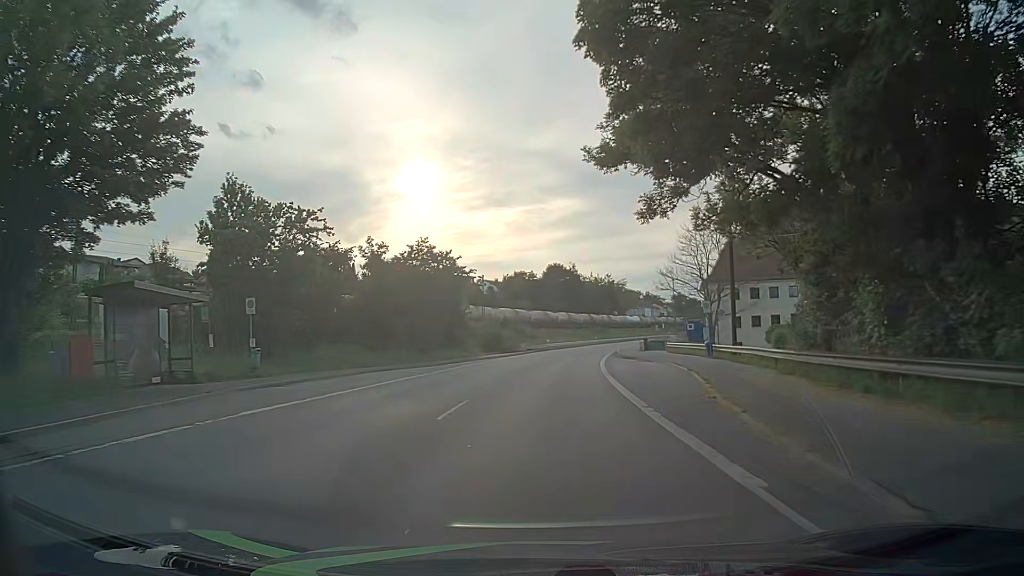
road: primary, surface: asphalt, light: Day
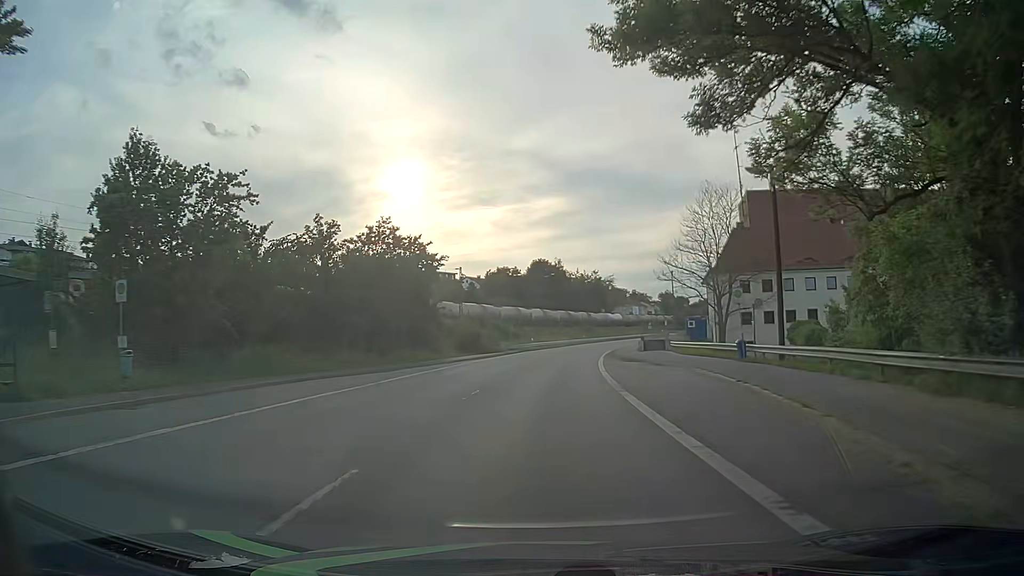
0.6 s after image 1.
(0.0, +8.7) m; +1°
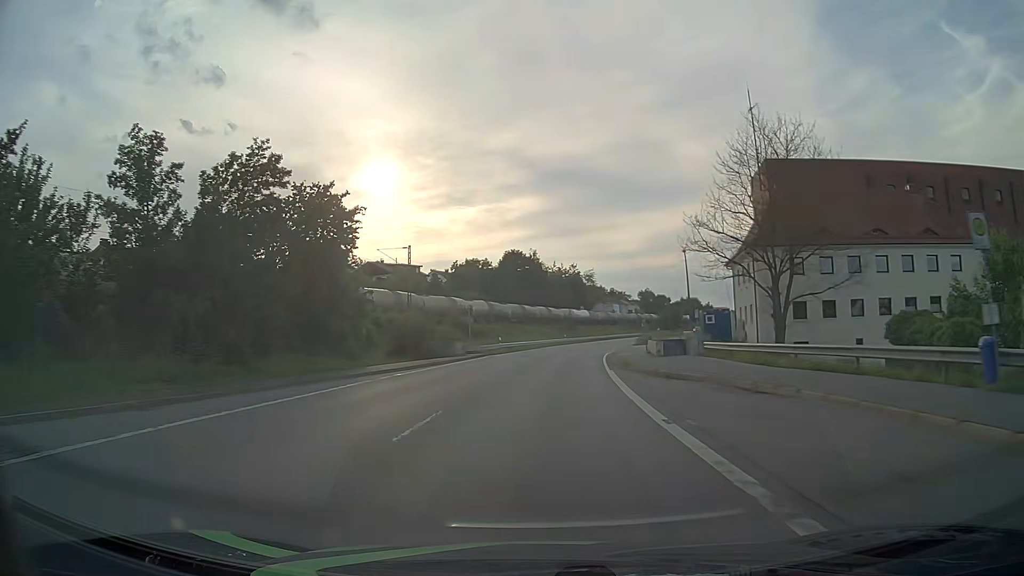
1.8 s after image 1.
(+0.4, +18.5) m; +2°
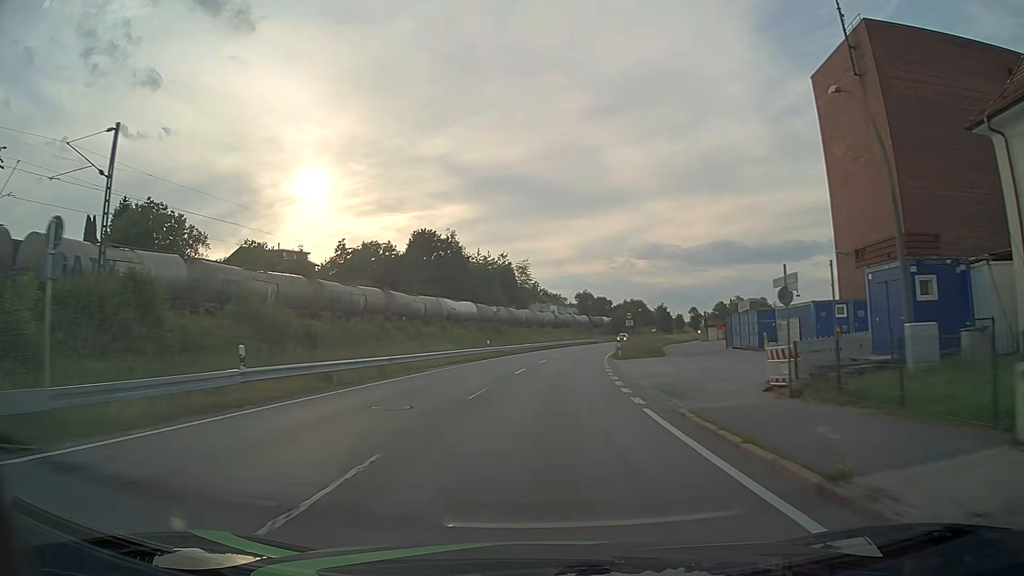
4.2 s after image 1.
(+1.9, +40.9) m; +6°
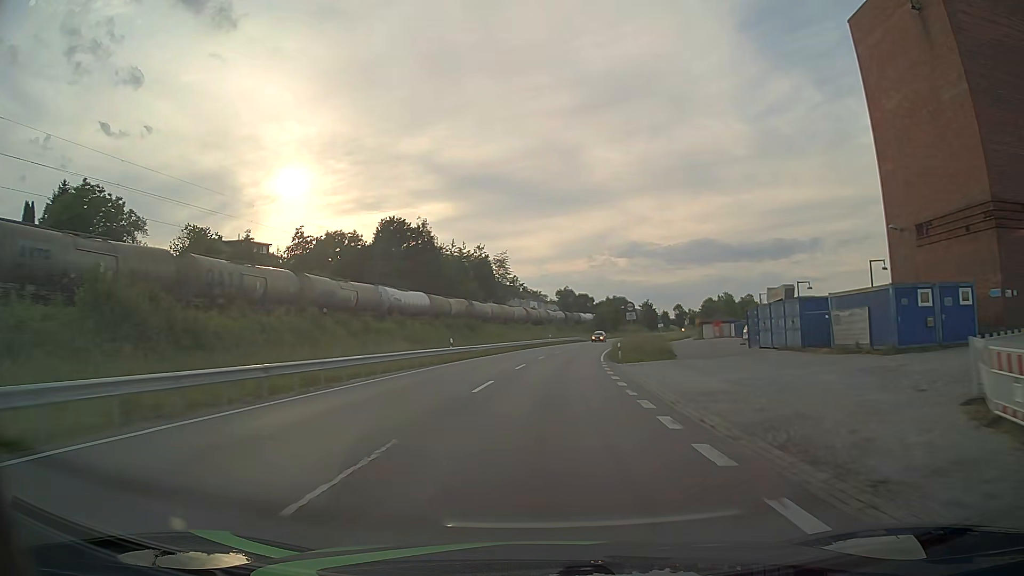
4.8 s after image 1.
(+0.1, +10.9) m; +2°
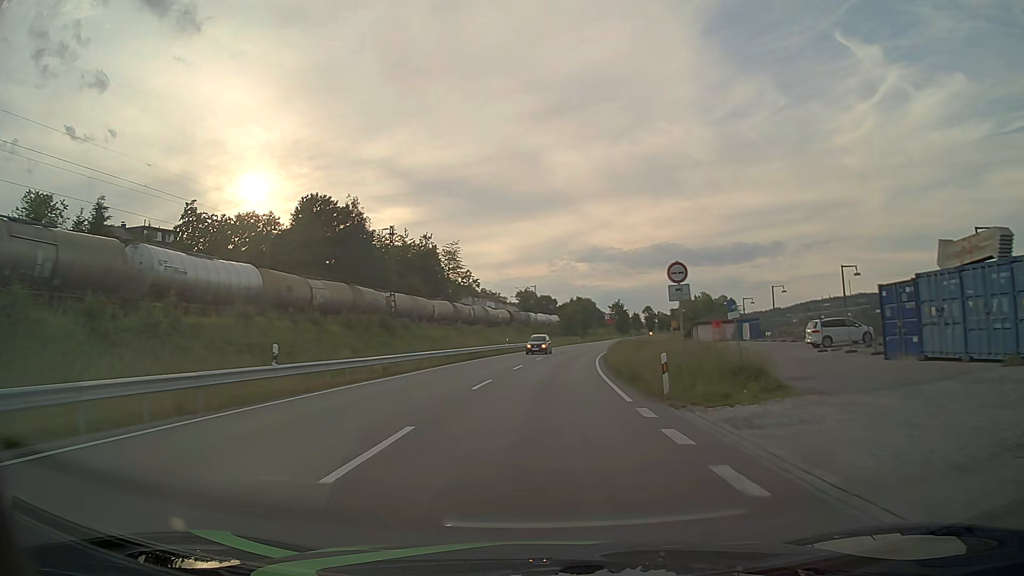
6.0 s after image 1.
(+0.7, +22.7) m; +3°
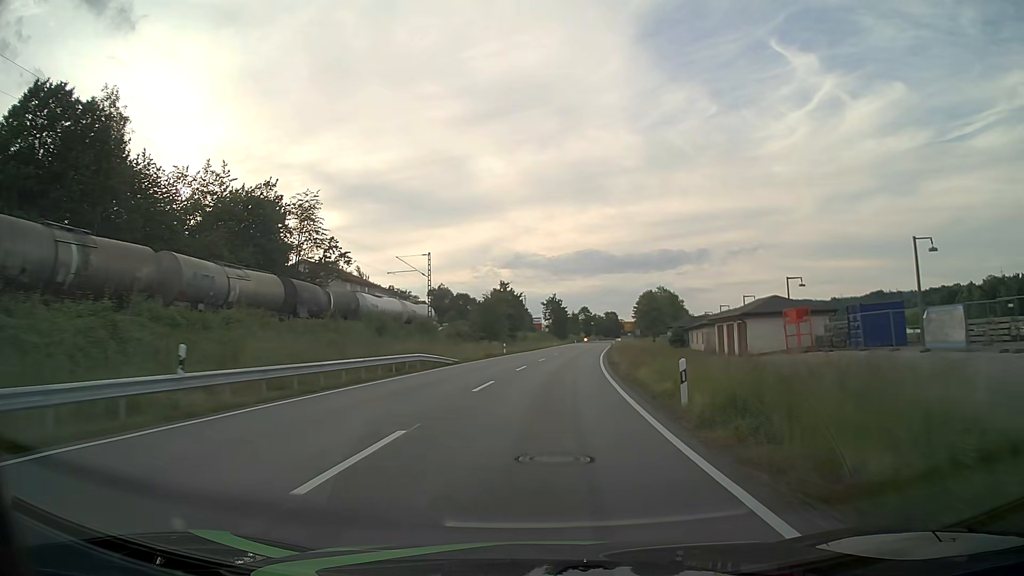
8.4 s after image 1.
(+2.6, +48.4) m; +7°
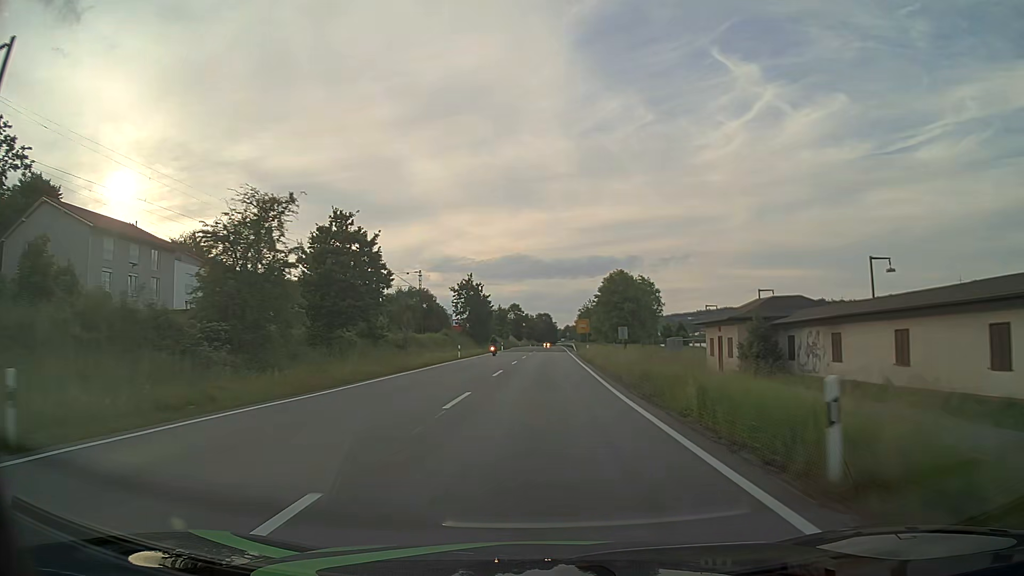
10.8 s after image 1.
(+3.0, +52.2) m; +6°
(0, +10) (0, +20) (0, +30) (+1, +40) (+1, +50) (+1, +60) (+1, +70) (+2, +80) (+2, +90) (+2, +100) m
